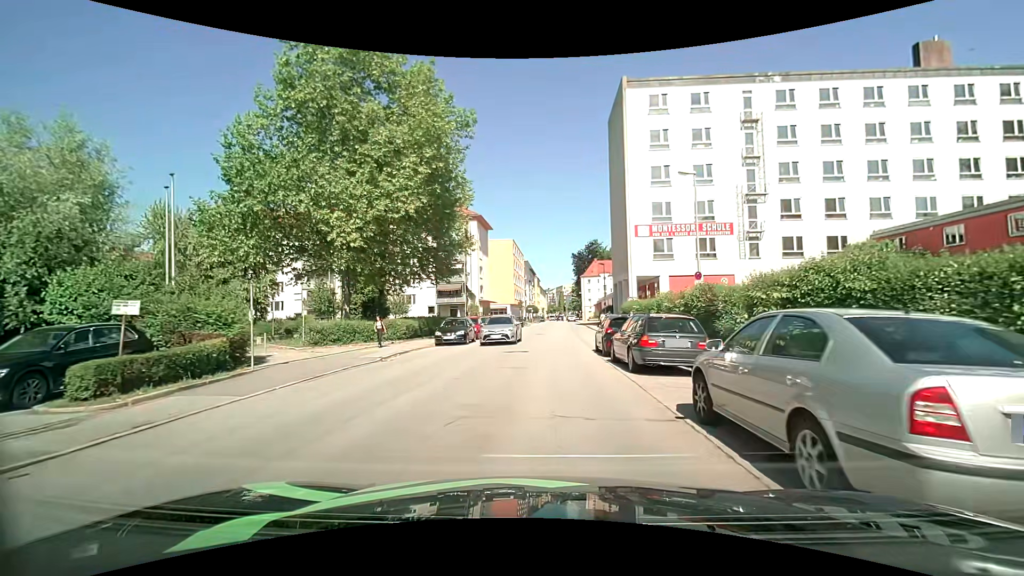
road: tertiary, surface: asphalt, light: Day
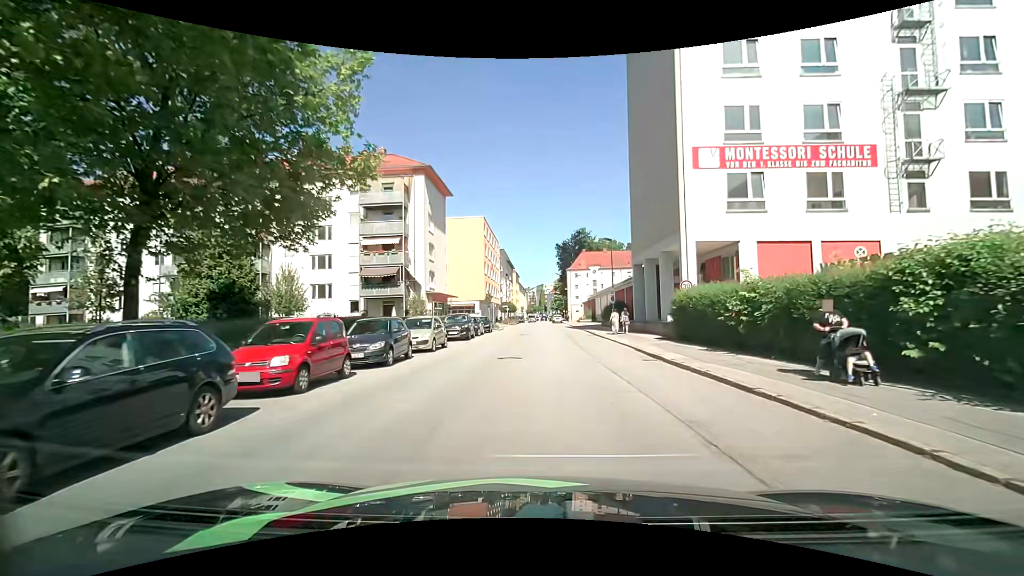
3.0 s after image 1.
(+0.1, +22.7) m; +1°
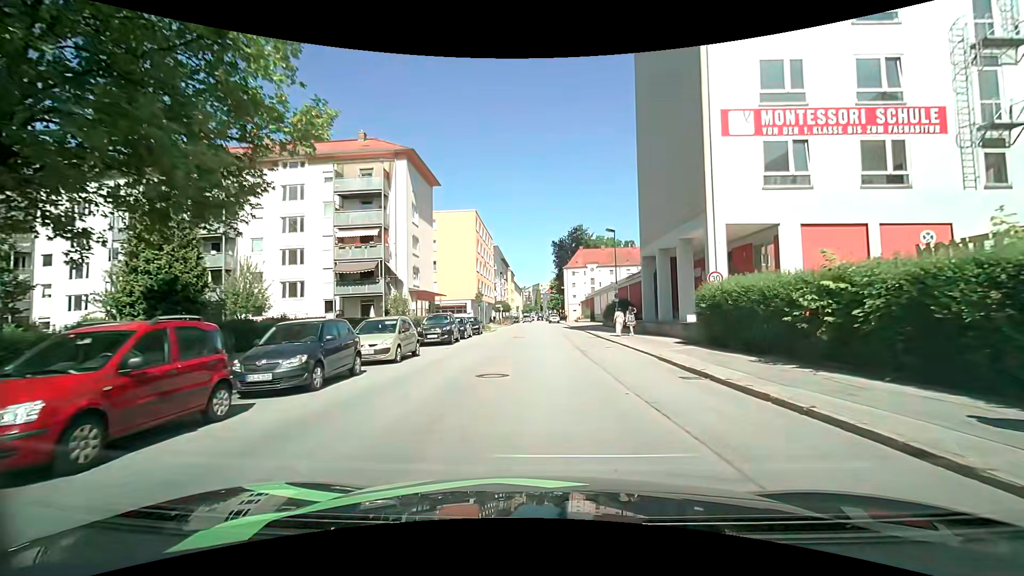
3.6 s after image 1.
(+0.1, +4.7) m; +1°
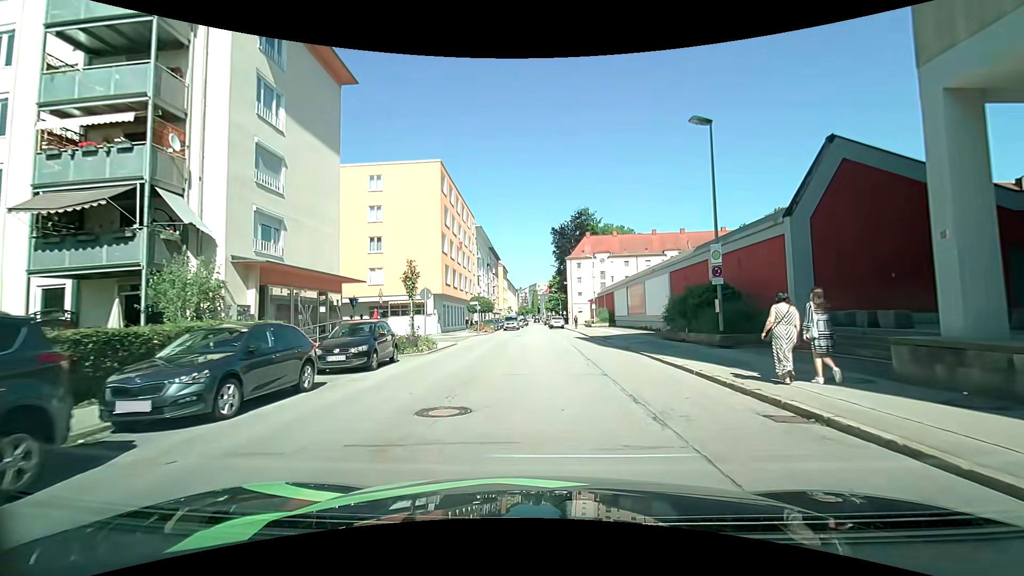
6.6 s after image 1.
(-0.2, +24.2) m; -1°
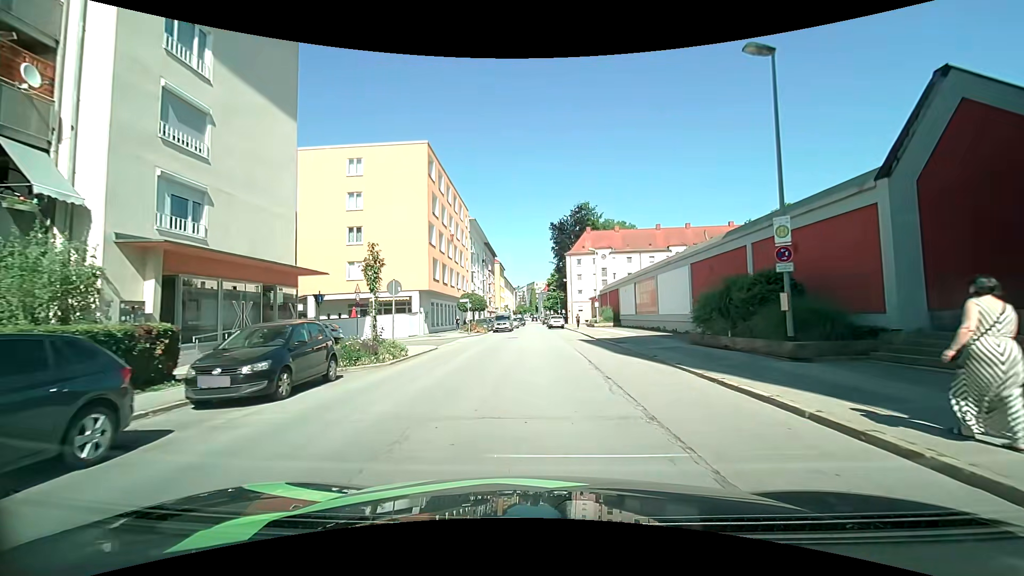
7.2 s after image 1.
(0.0, +4.9) m; +2°
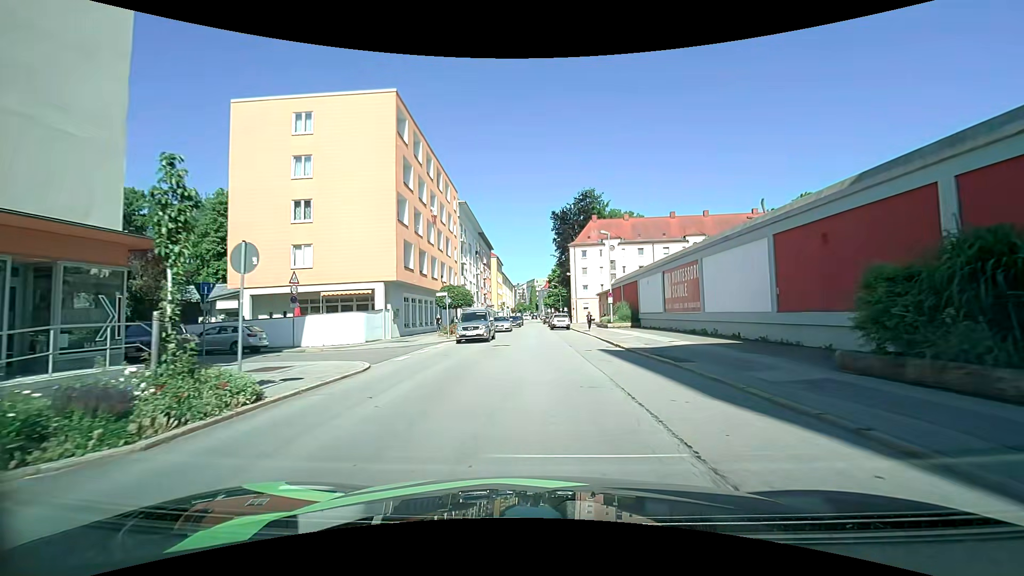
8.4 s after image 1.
(0.0, +9.7) m; 0°
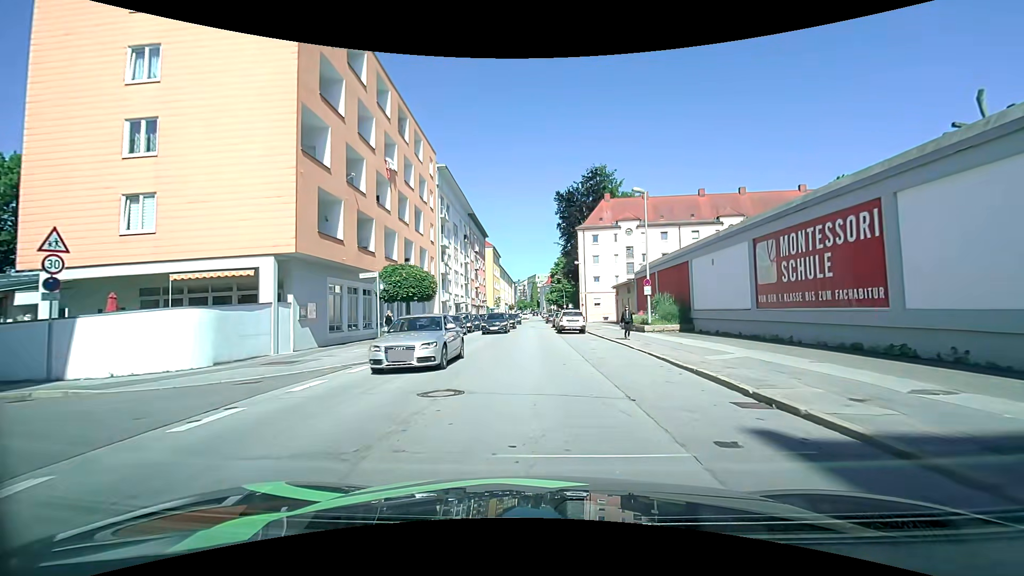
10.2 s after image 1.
(0.0, +13.9) m; 0°
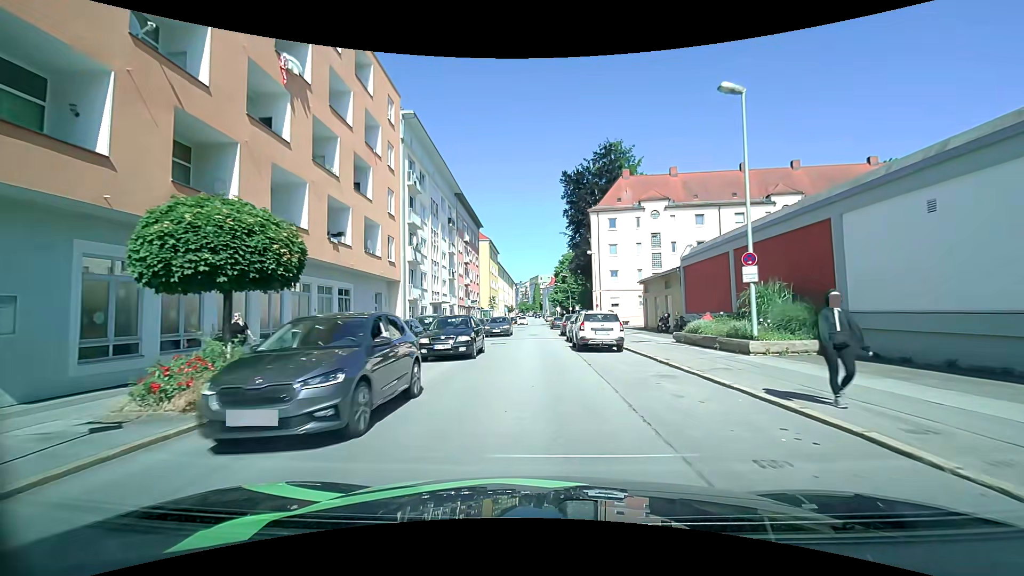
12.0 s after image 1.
(+0.1, +13.4) m; 0°
(0, +10) (0, +20) (0, +30) (0, +40) (0, +50) (0, +60) (0, +70) (0, +80) (0, +90) (0, +100) m
